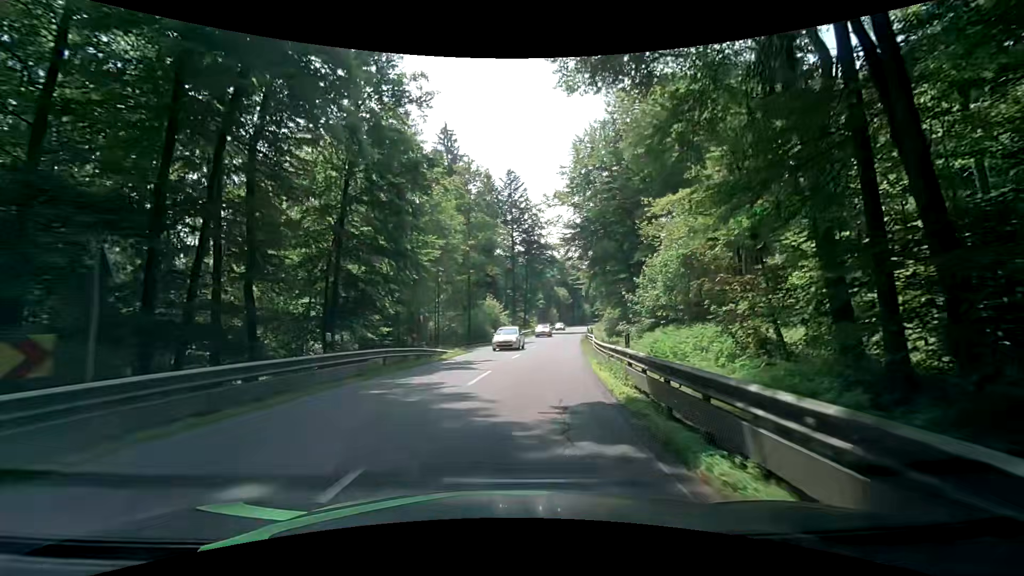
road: secondary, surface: asphalt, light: Day
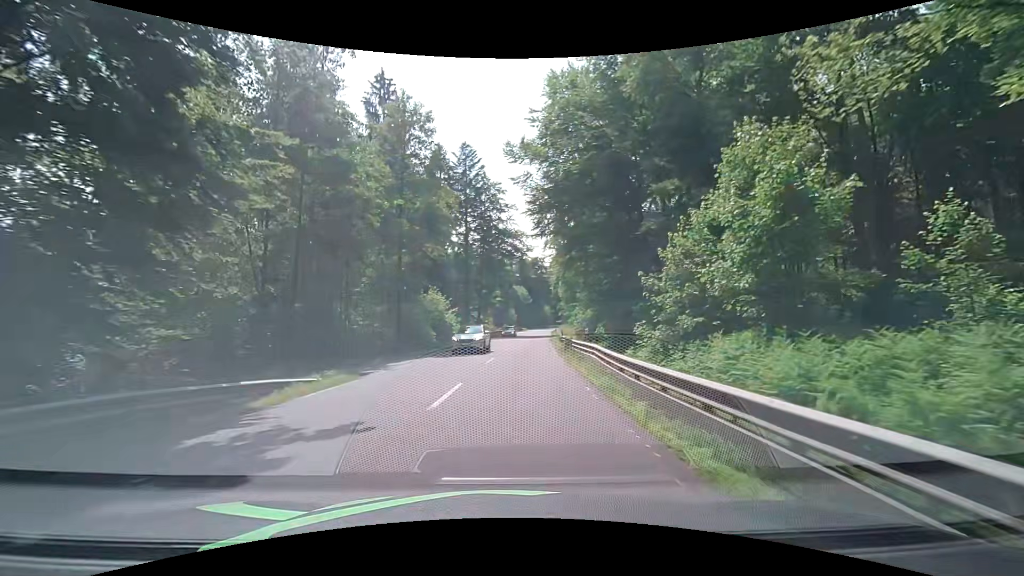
(+0.9, +14.5) m; +5°
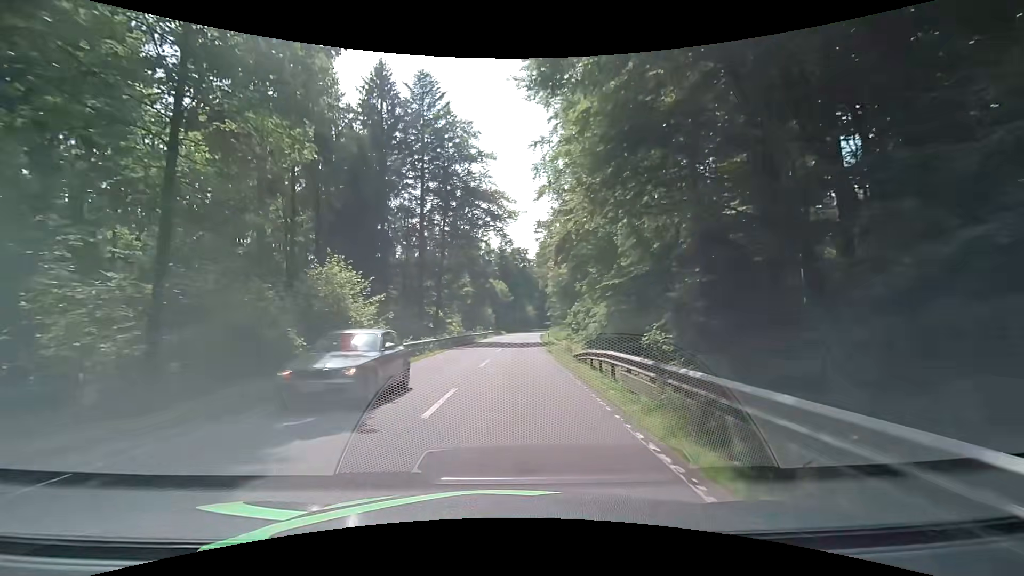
(+0.9, +23.4) m; +4°
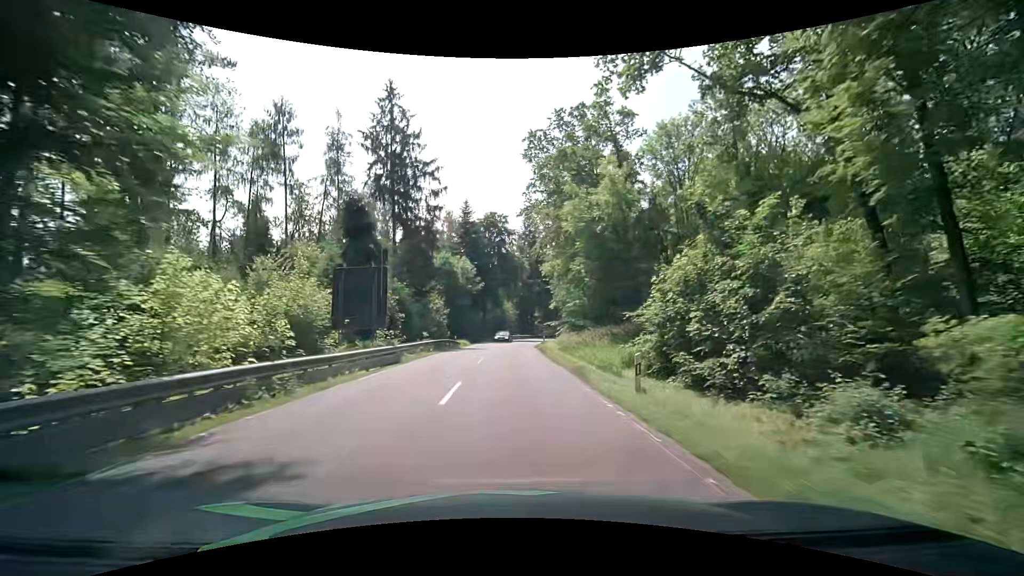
(+0.9, +43.3) m; +3°
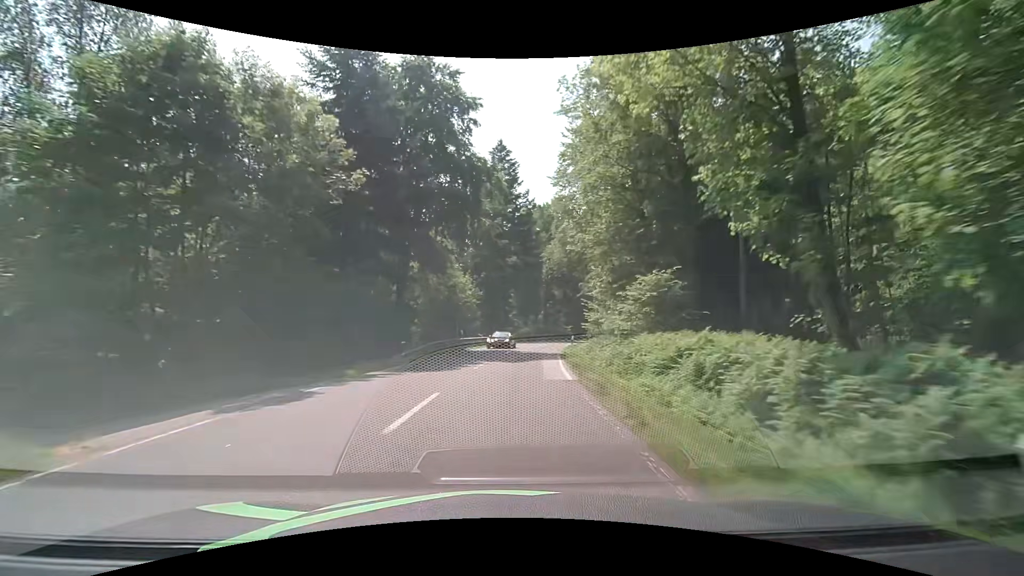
(+0.6, +47.2) m; +3°
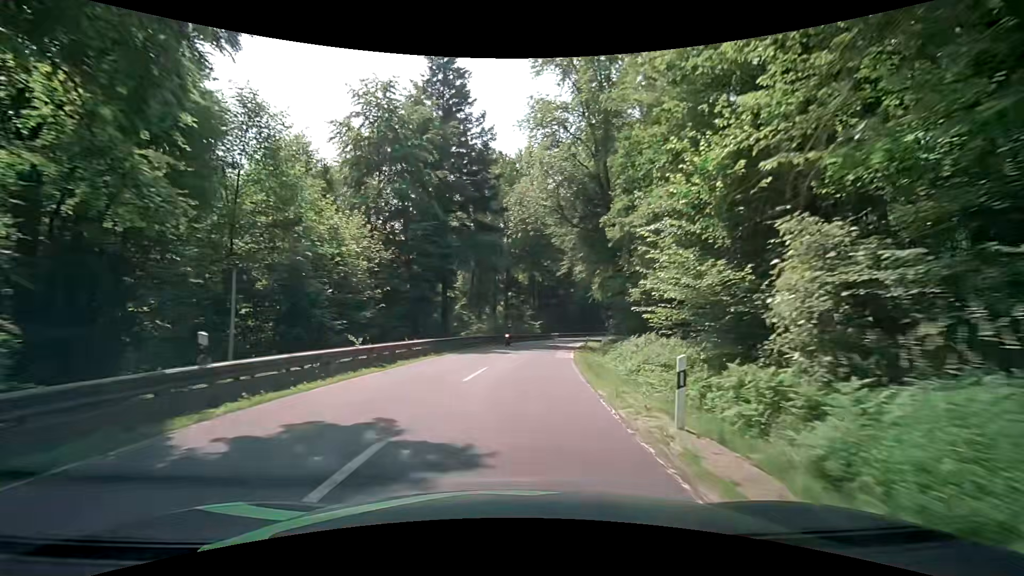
(+1.4, +26.4) m; +5°
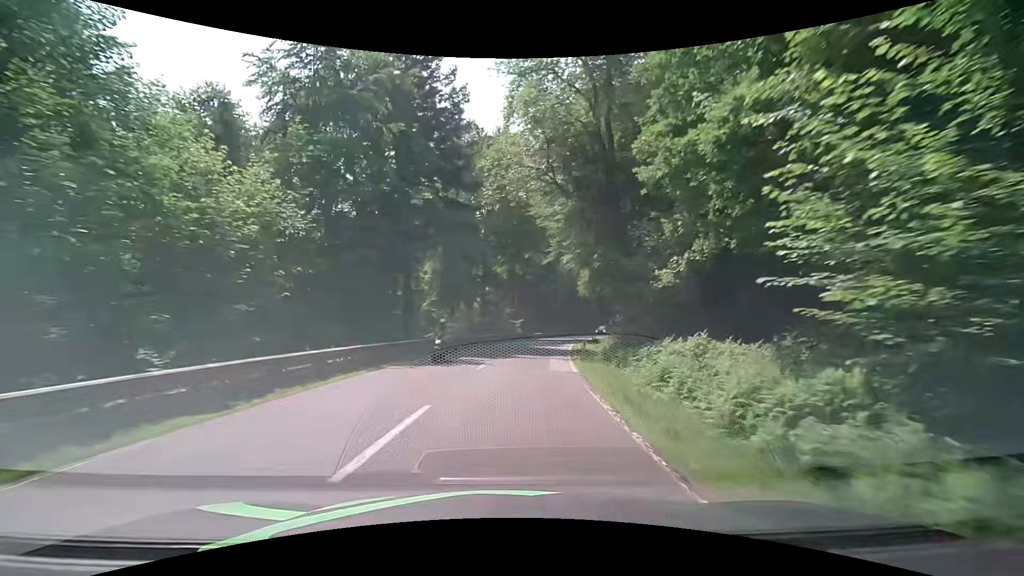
(+0.3, +8.2) m; +2°
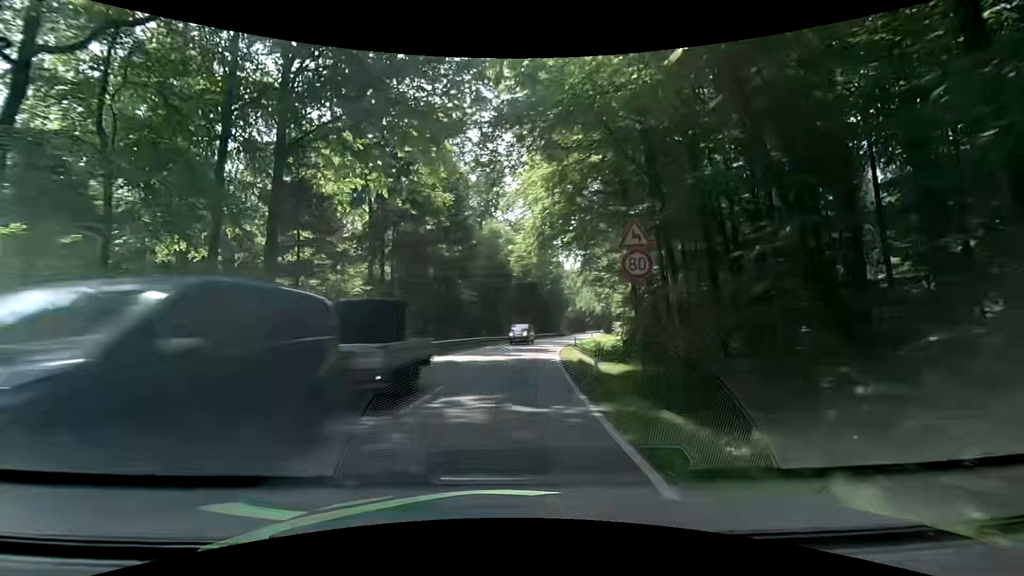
(+4.2, +40.7) m; +10°
(0, +10) (+1, +20) (+1, +30) (+3, +40) (+4, +50) (+6, +60) (+8, +69) (+11, +79) (+13, +89) (+16, +98) m
